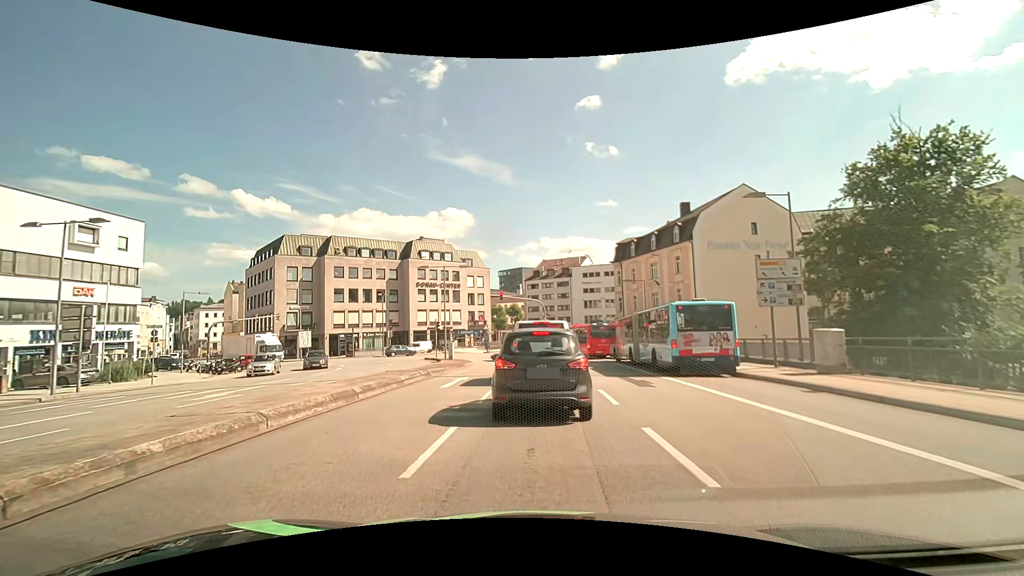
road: primary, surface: asphalt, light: Day
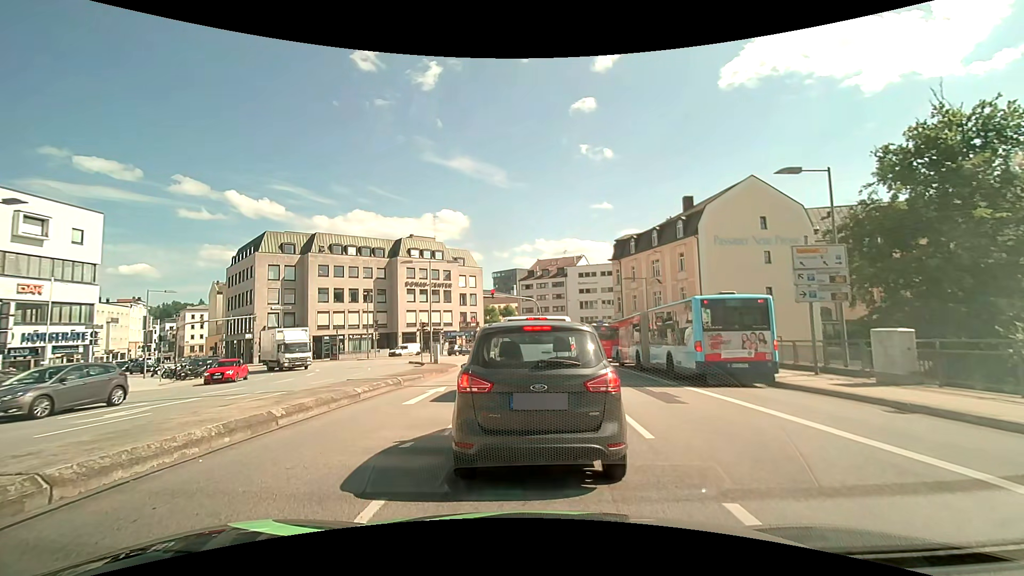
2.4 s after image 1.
(0.0, +3.3) m; -1°
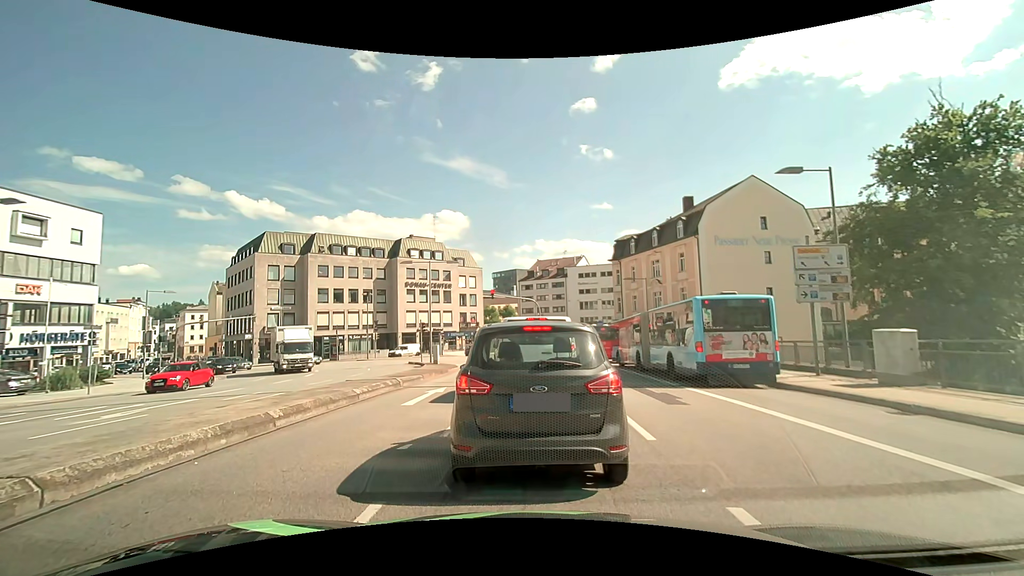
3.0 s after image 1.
(0.0, +0.1) m; 0°
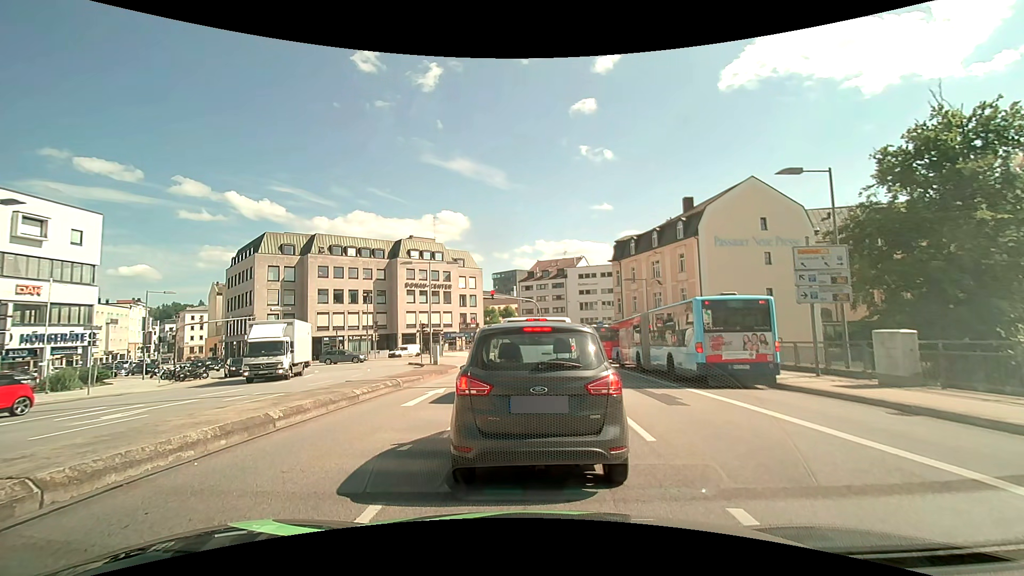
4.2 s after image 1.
(0.0, +0.1) m; 0°
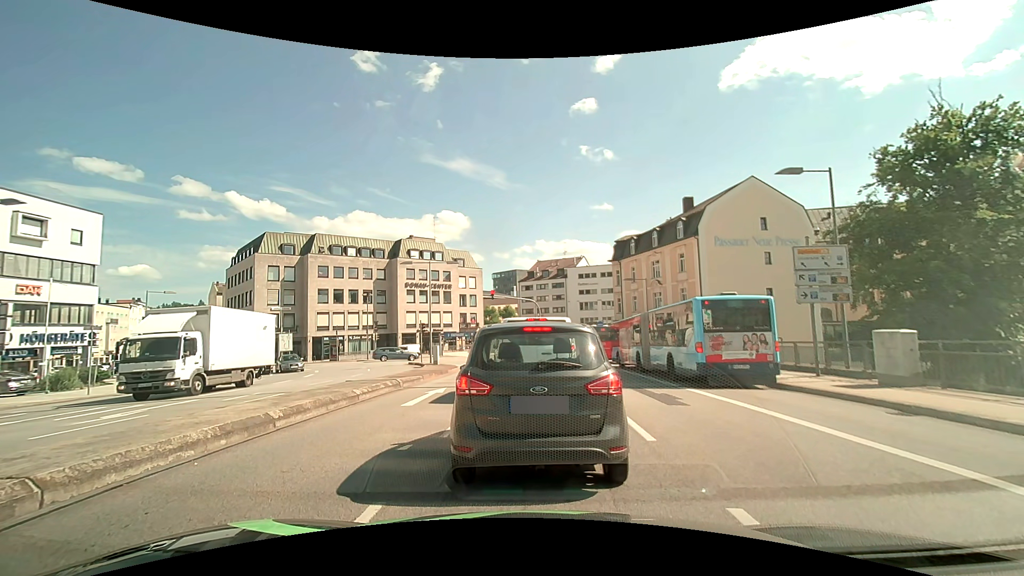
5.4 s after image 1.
(0.0, 0.0) m; 0°
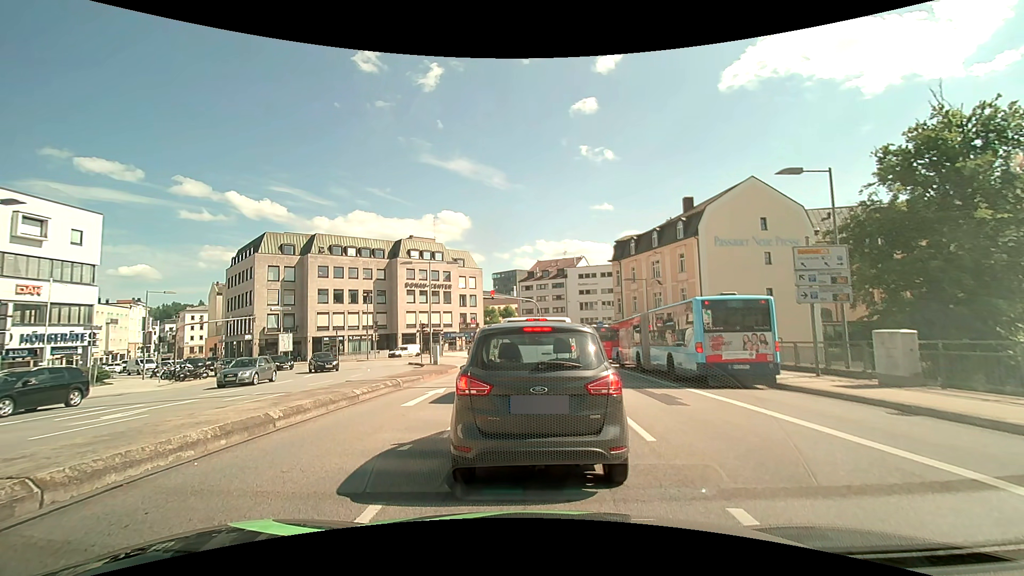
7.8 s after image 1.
(0.0, 0.0) m; 0°
